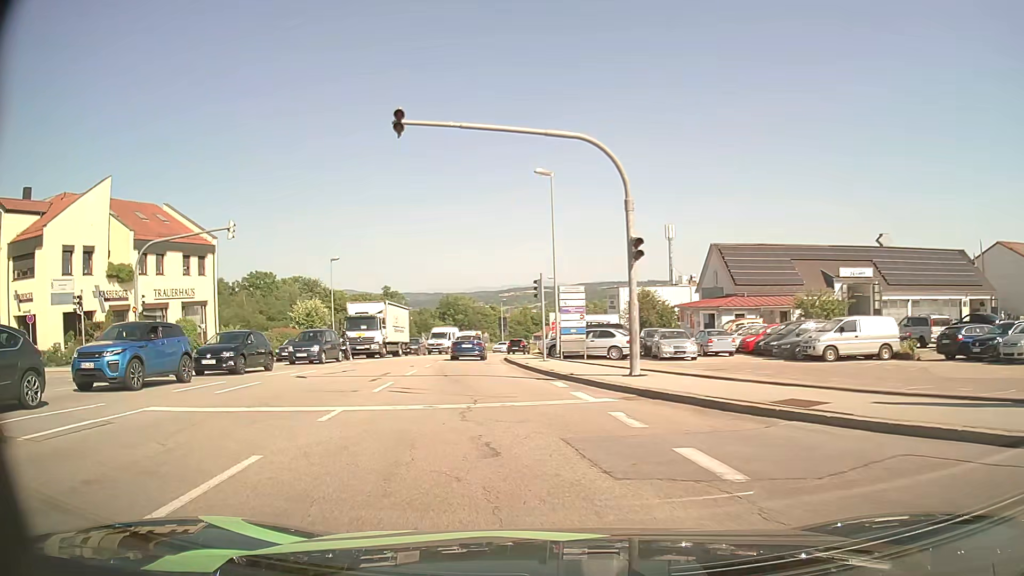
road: tertiary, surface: asphalt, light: Day
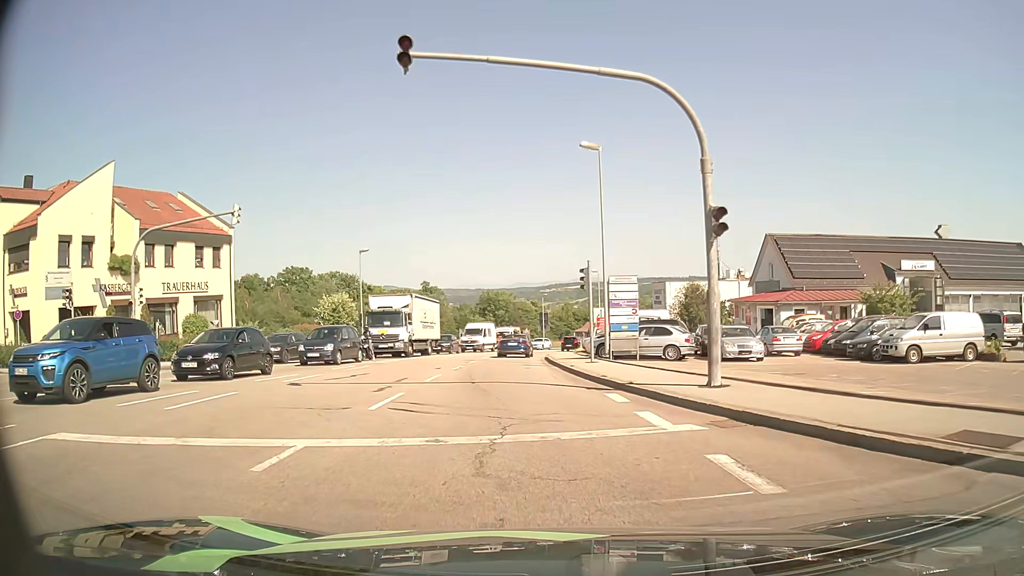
(-0.1, +3.8) m; -2°
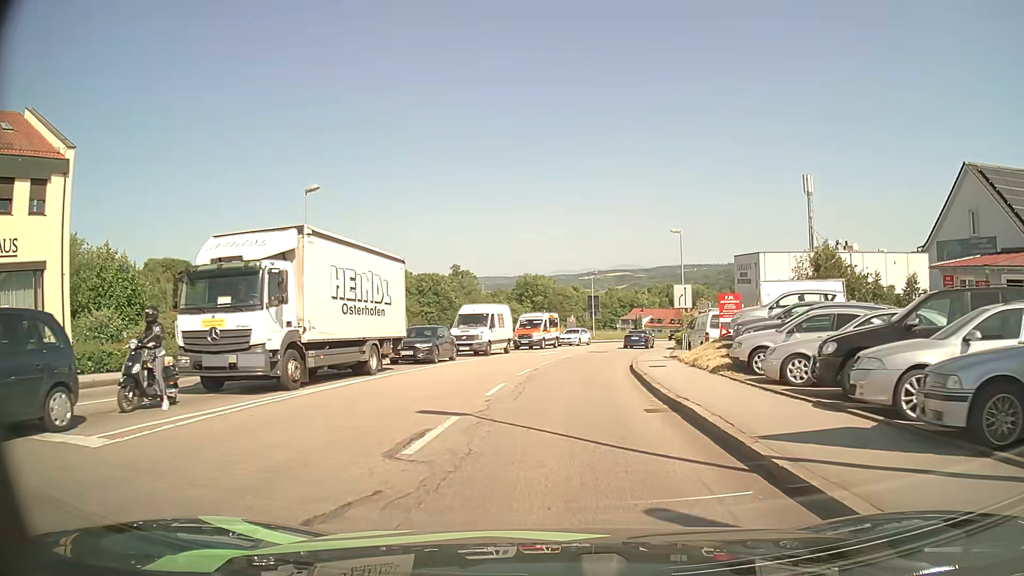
(-1.6, +22.0) m; -4°
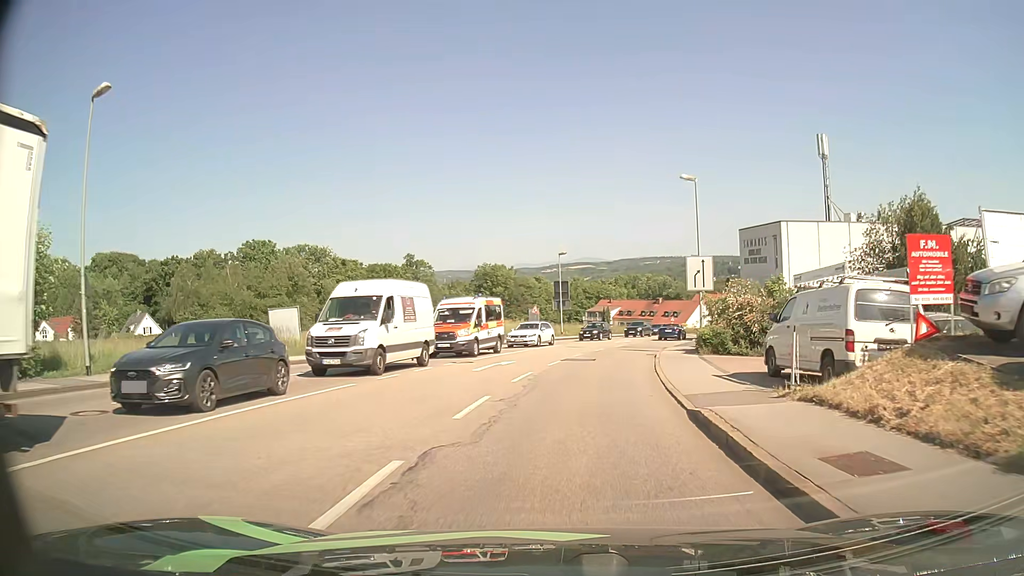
(+0.4, +15.6) m; +3°
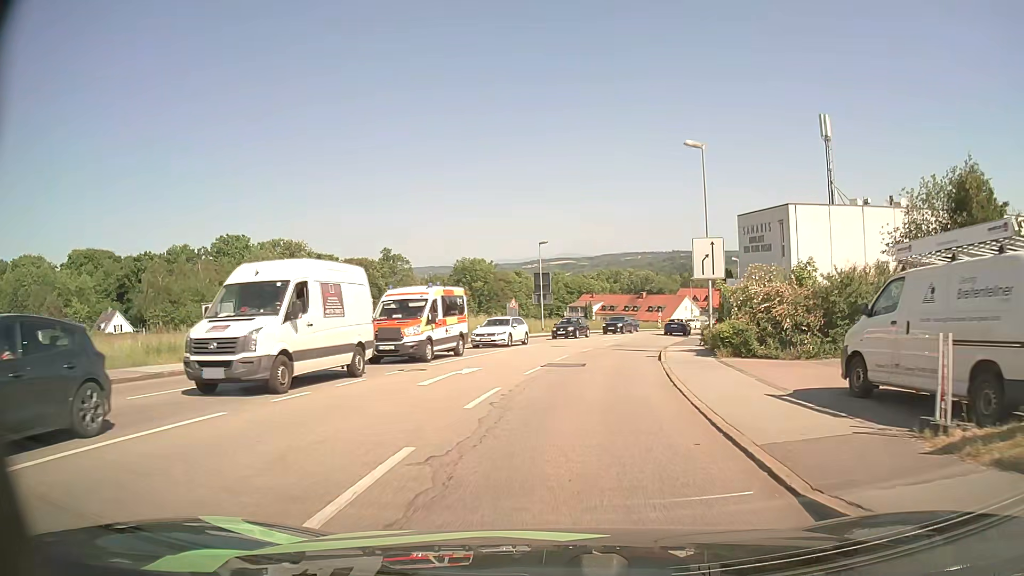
(+0.1, +5.5) m; +2°
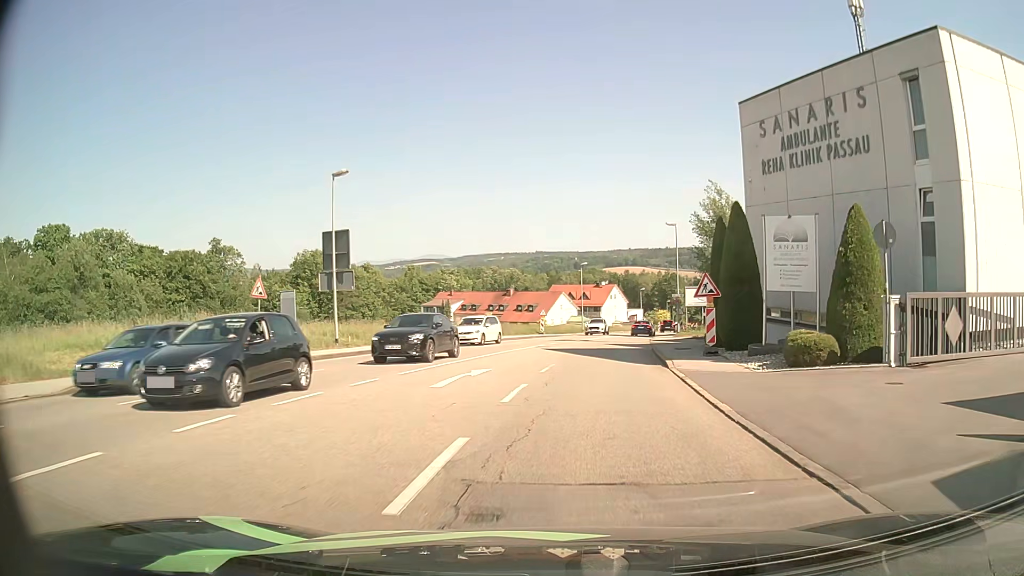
(+2.5, +29.5) m; +12°
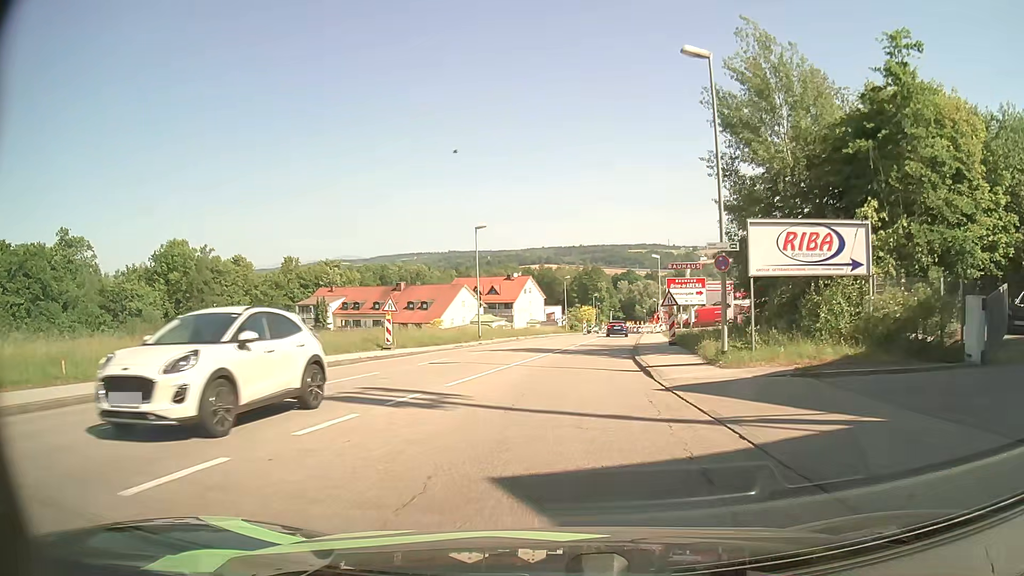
(+2.3, +31.6) m; +7°
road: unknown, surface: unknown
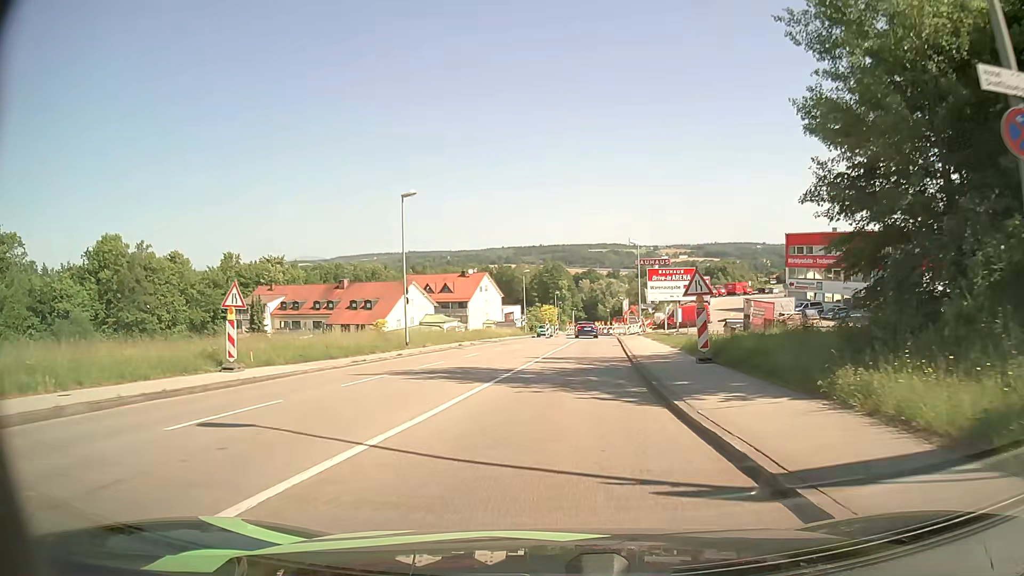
(+0.4, +12.5) m; +4°
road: tertiary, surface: asphalt
(0, +10) (+1, +20) (+2, +30) (+3, +40) (+3, +50) (+3, +60) (+3, +70) (+3, +80) (+4, +90) (+5, +100) m
